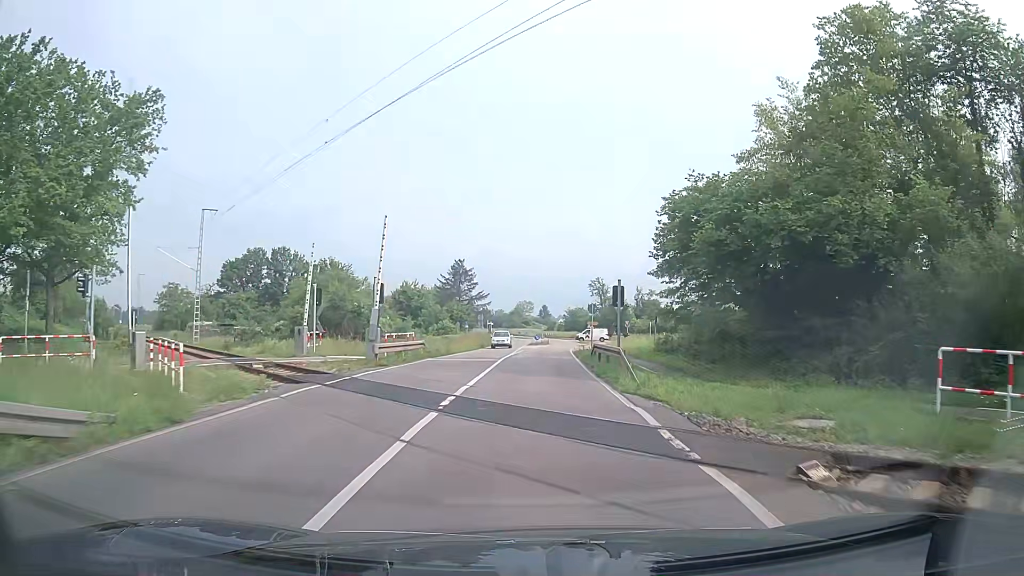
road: secondary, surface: asphalt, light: Day
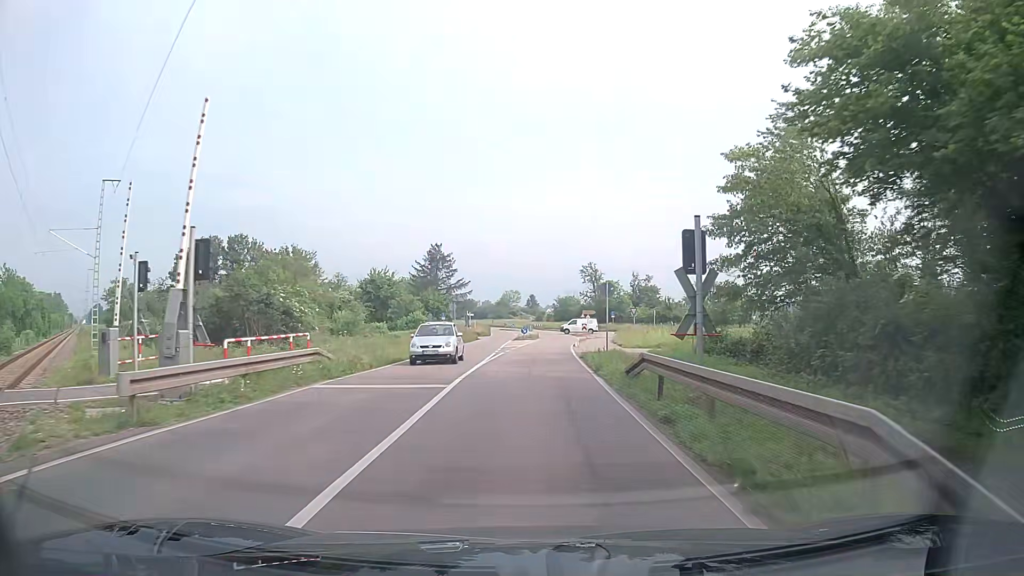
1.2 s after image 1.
(+0.3, +13.8) m; +2°
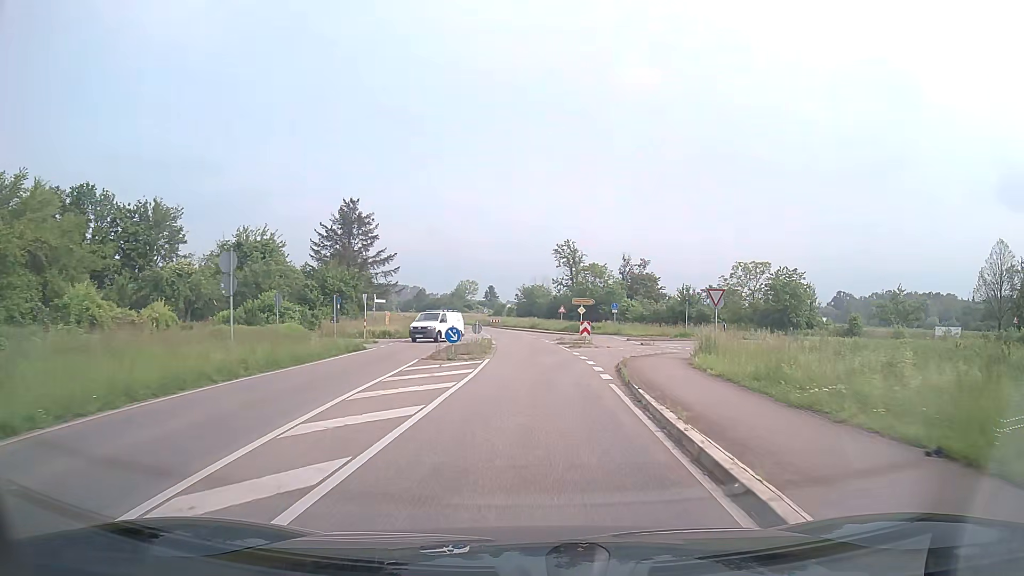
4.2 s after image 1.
(+0.6, +36.7) m; +3°
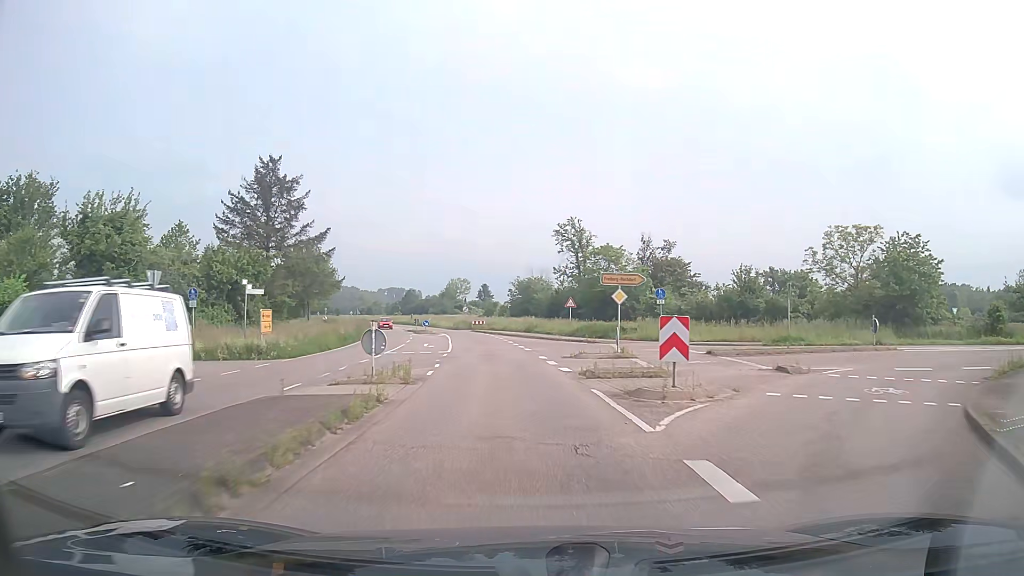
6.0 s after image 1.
(+0.5, +23.9) m; 0°
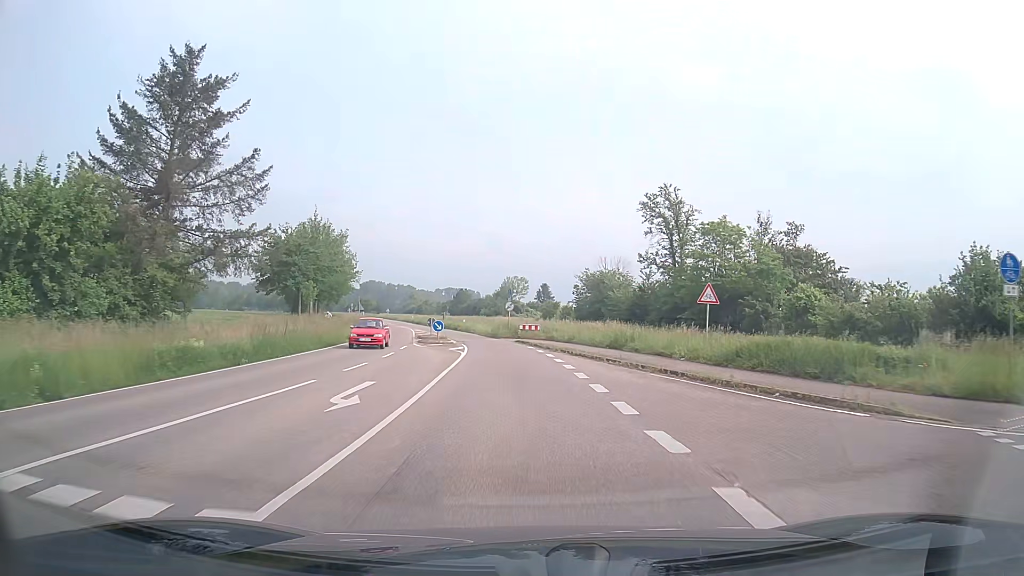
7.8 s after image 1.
(-1.3, +25.1) m; -5°
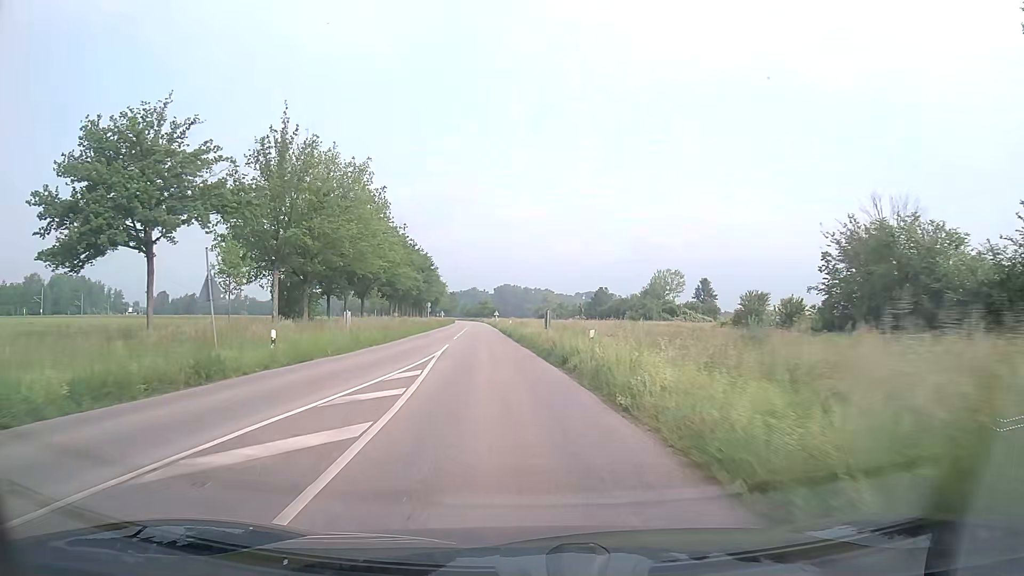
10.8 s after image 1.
(-3.5, +44.0) m; -11°
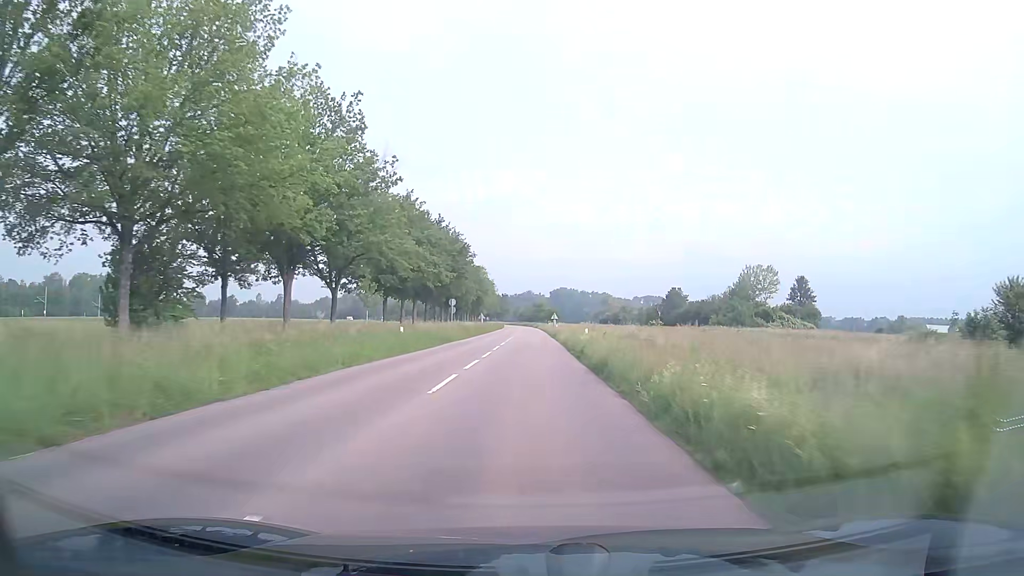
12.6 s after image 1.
(-1.9, +28.4) m; -5°
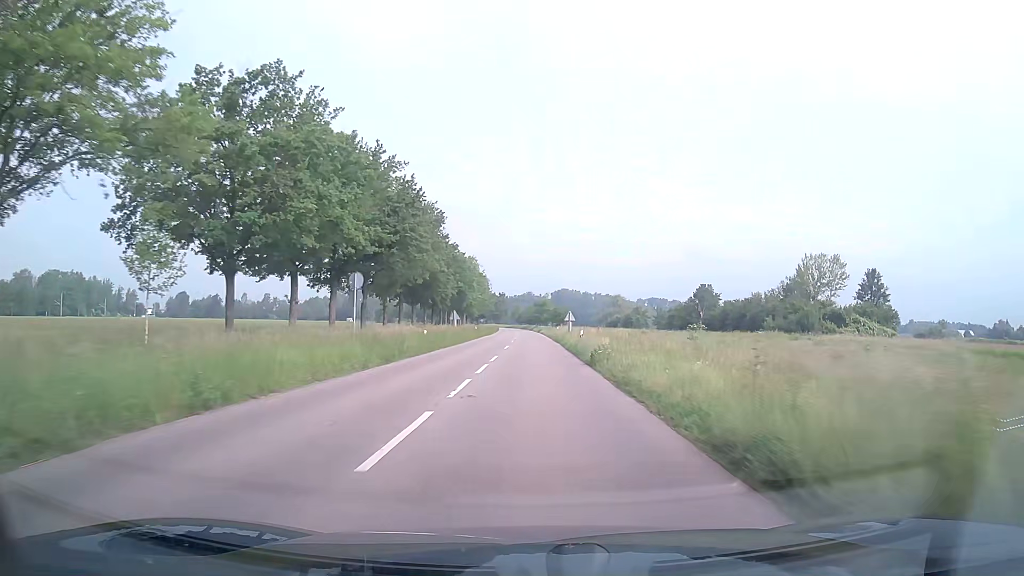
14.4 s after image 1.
(-0.1, +30.7) m; 0°
(0, +10) (0, +20) (0, +30) (0, +40) (0, +50) (0, +60) (0, +70) (0, +80) (0, +90) (0, +100) m
